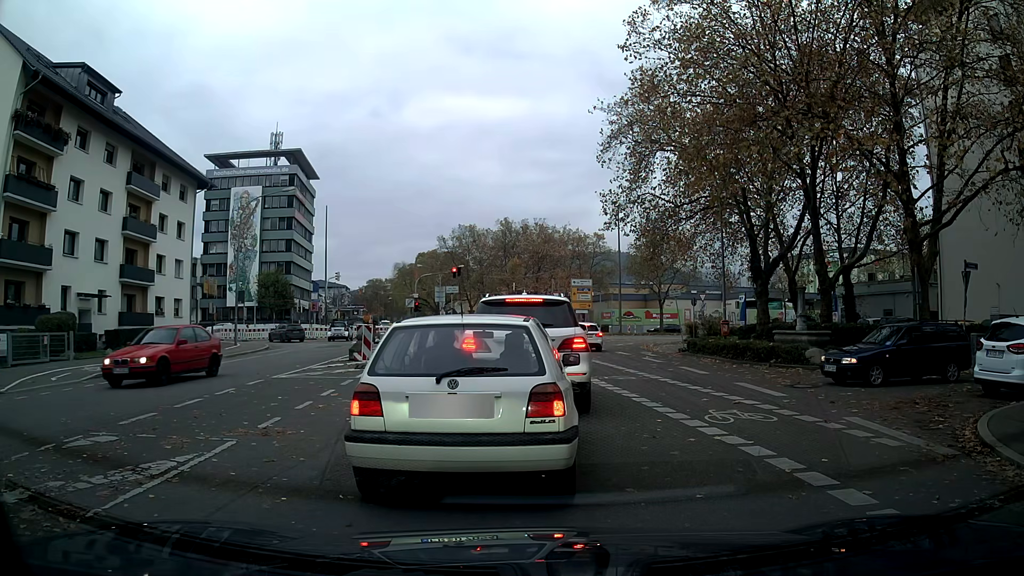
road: tertiary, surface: asphalt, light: Day
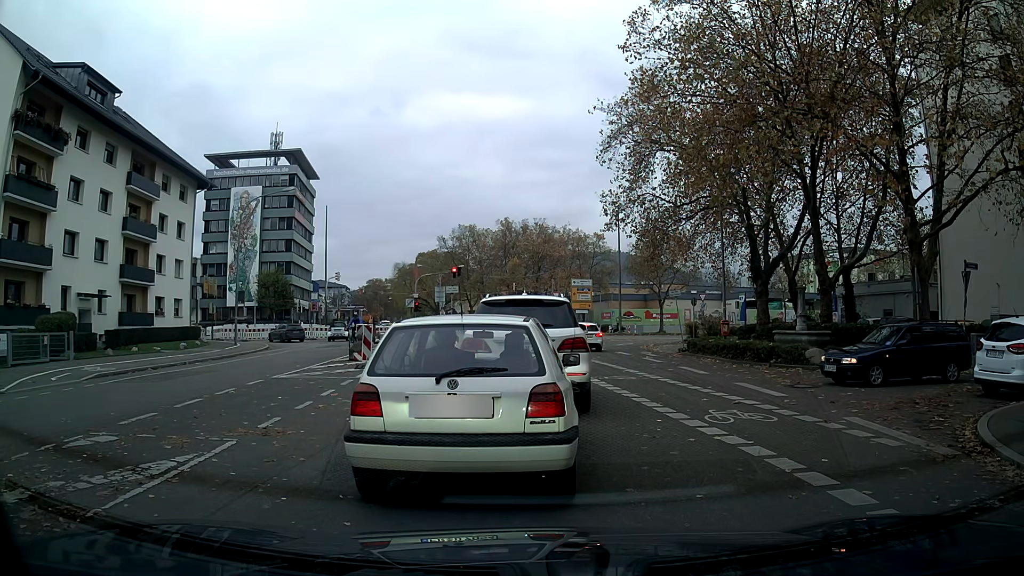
(0.0, 0.0) m; 0°
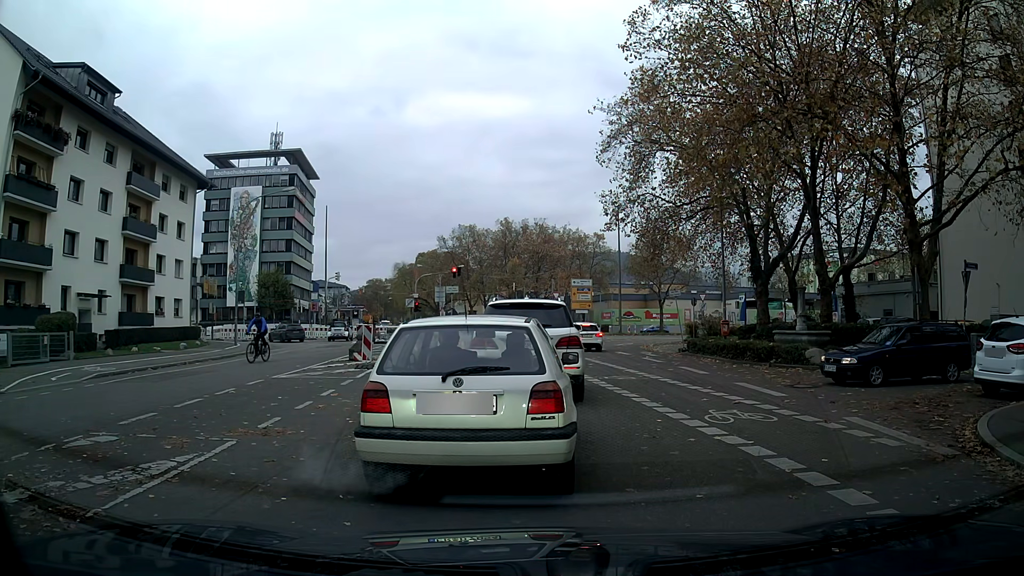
(0.0, 0.0) m; 0°
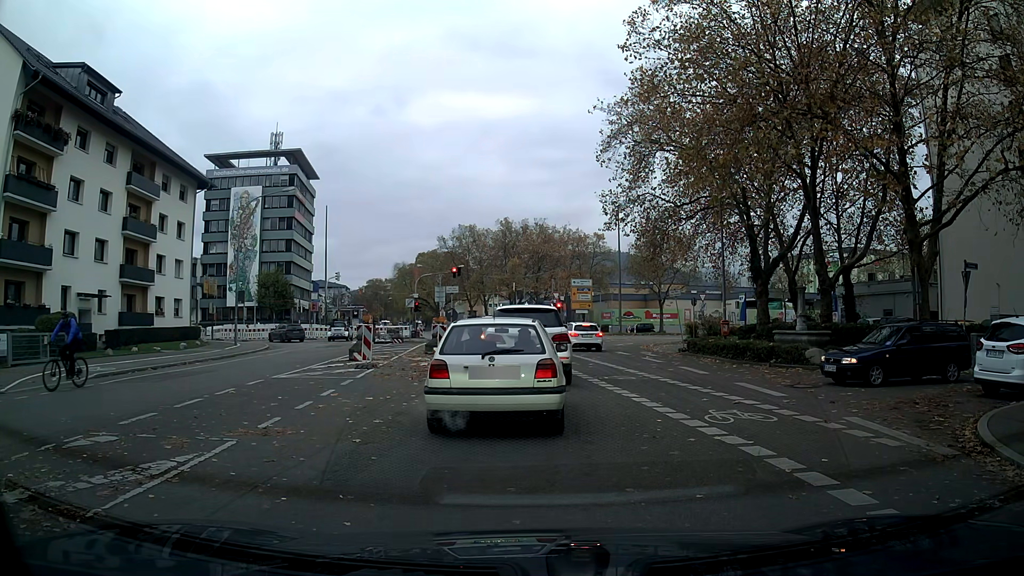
(0.0, 0.0) m; 0°
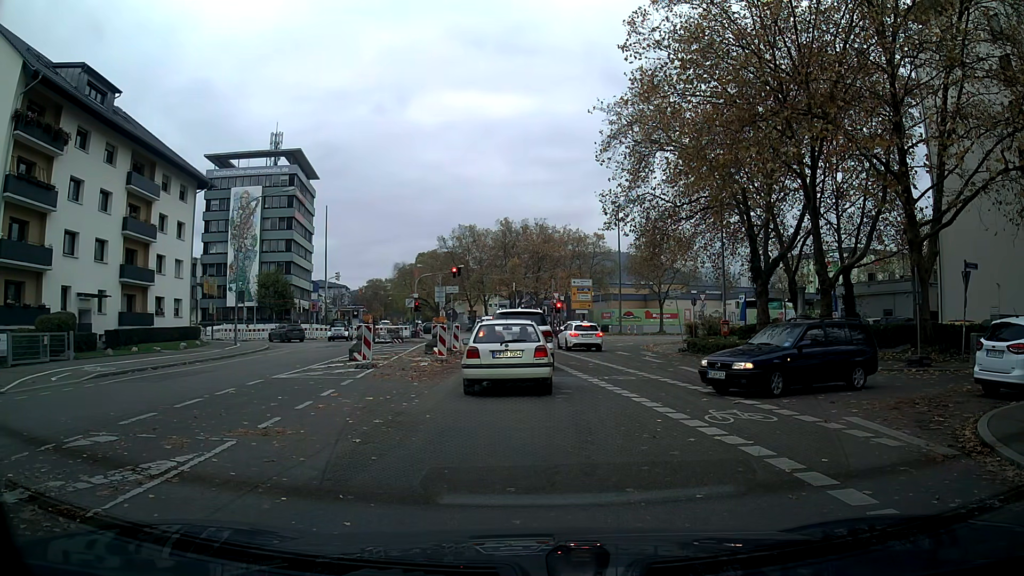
(0.0, 0.0) m; 0°
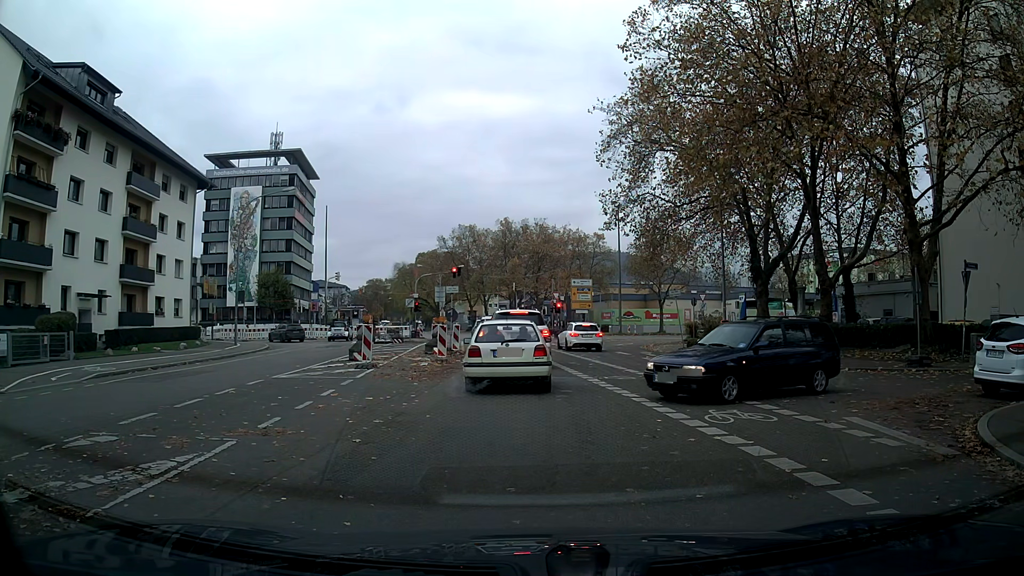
(0.0, 0.0) m; 0°
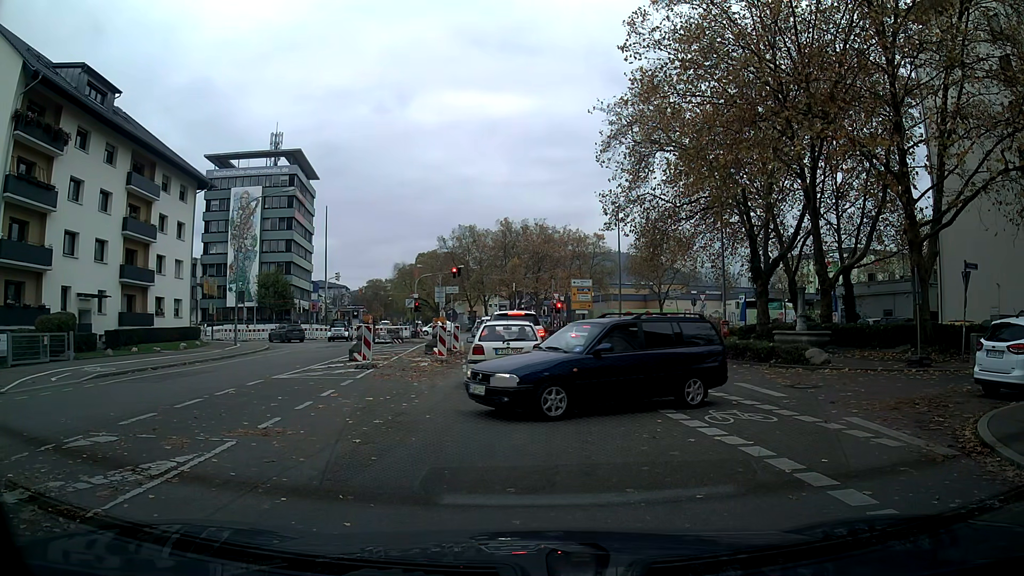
(0.0, 0.0) m; 0°
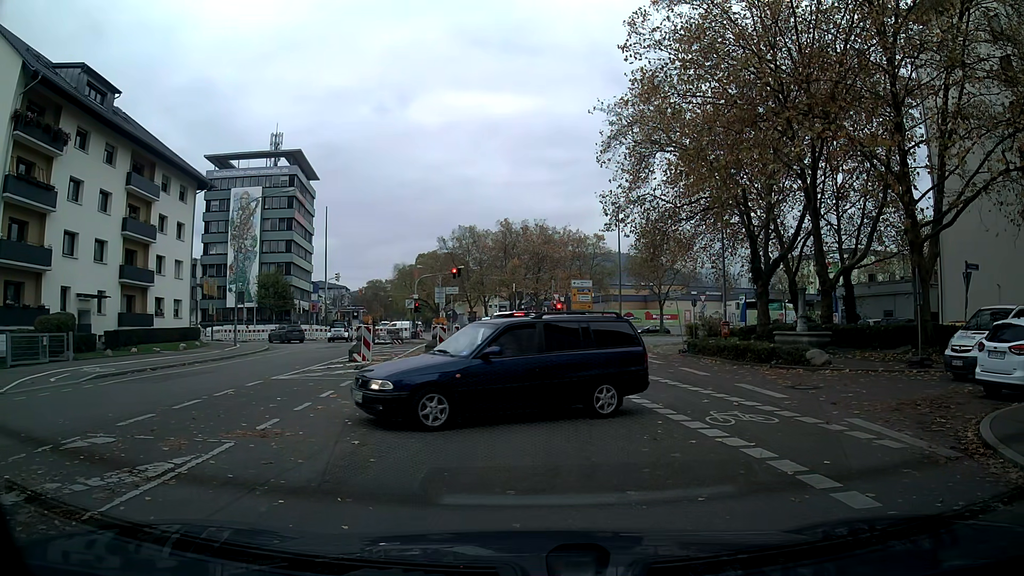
(0.0, 0.0) m; 0°
